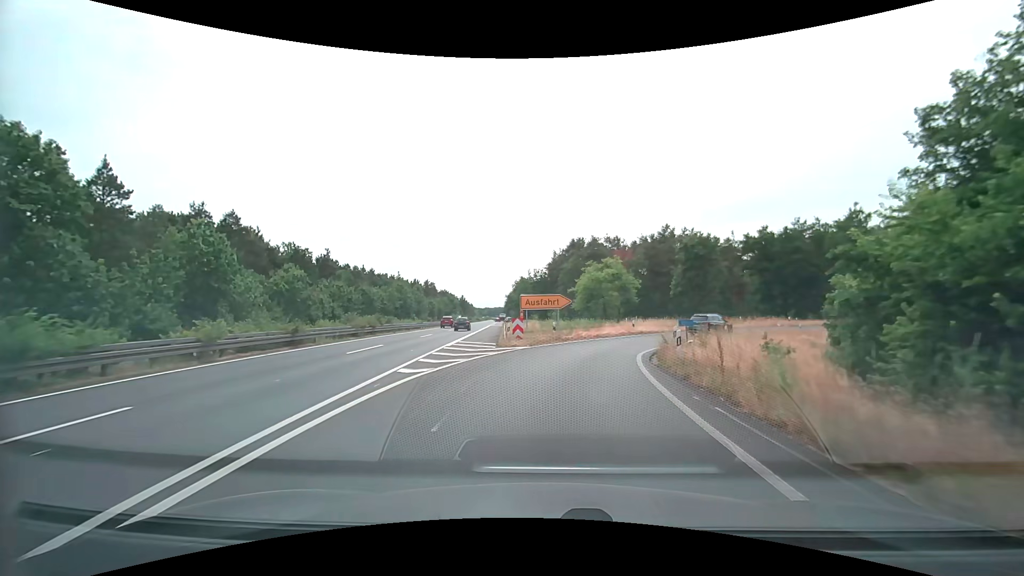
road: trunk_link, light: Day
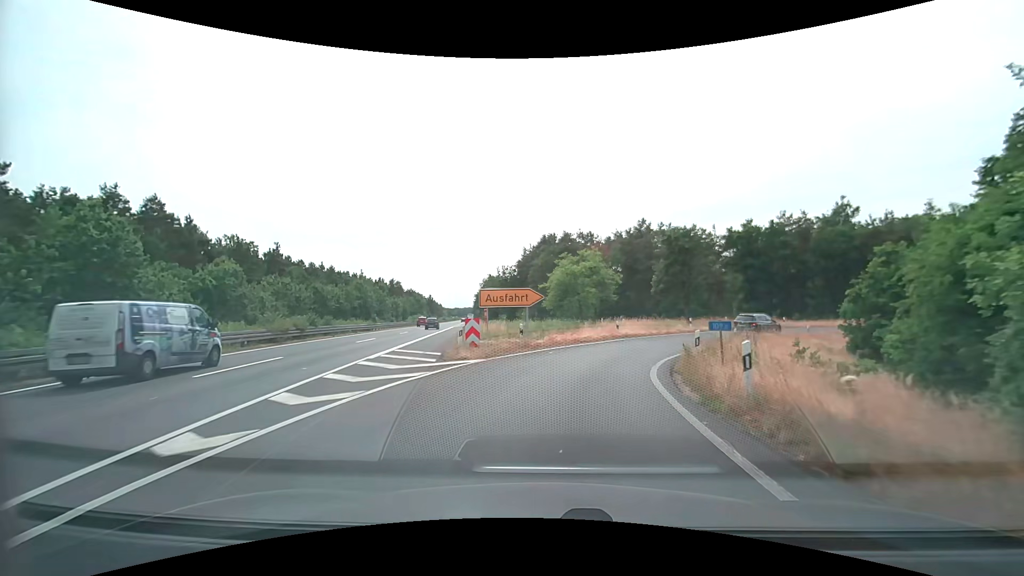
(+0.2, +7.1) m; +3°
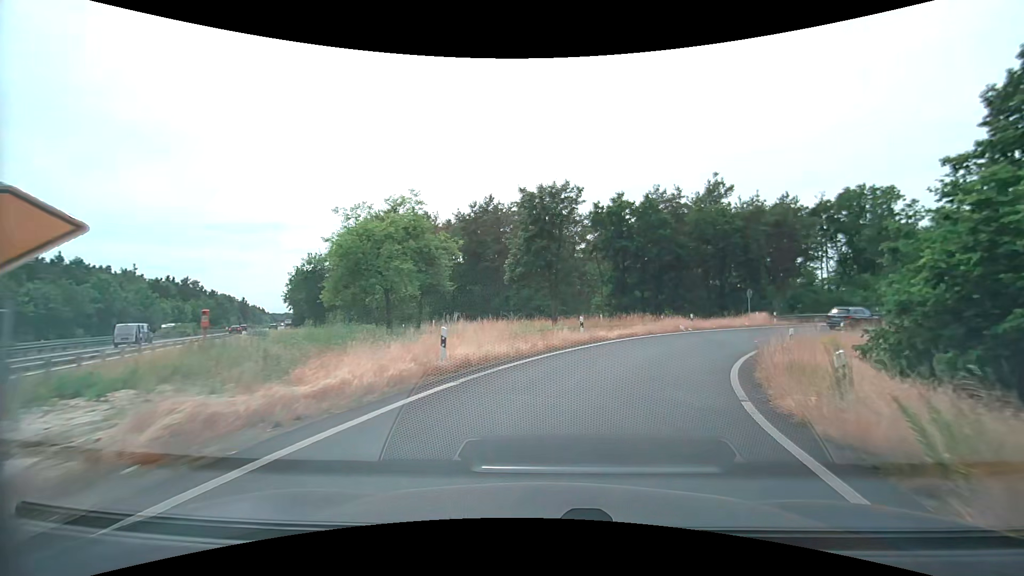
(+2.9, +20.5) m; +18°
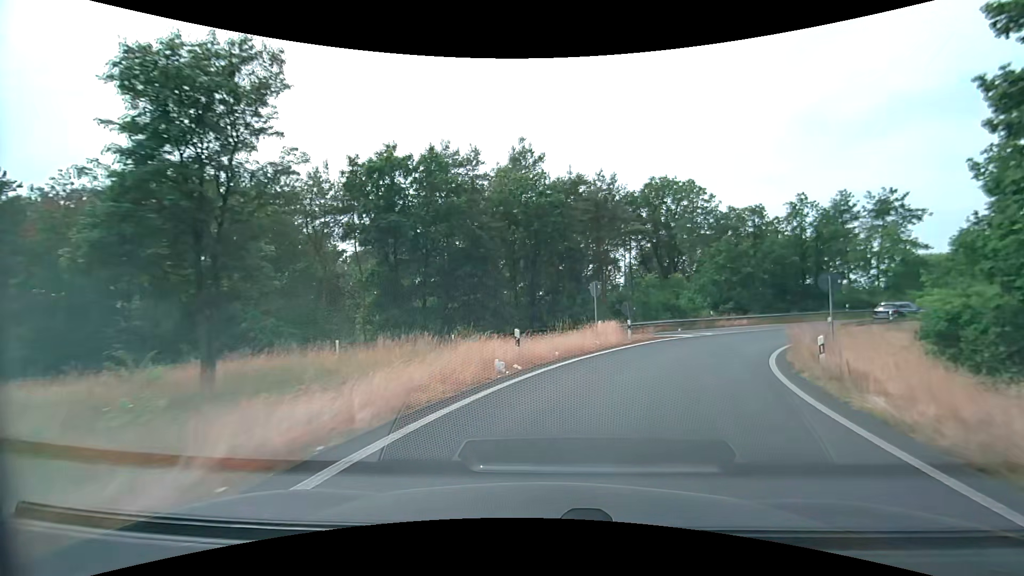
(+4.2, +20.2) m; +23°
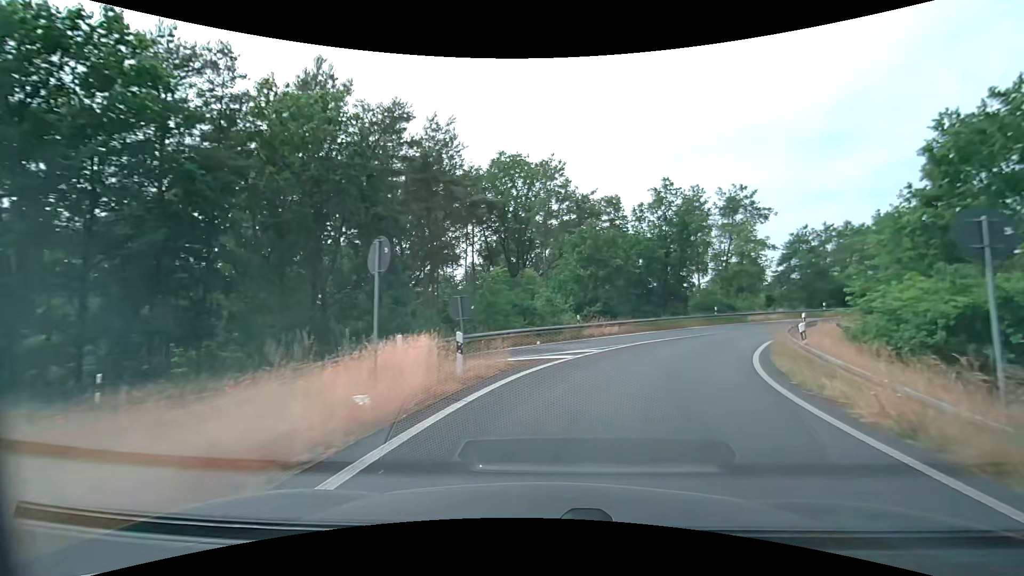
(+2.1, +13.7) m; +18°
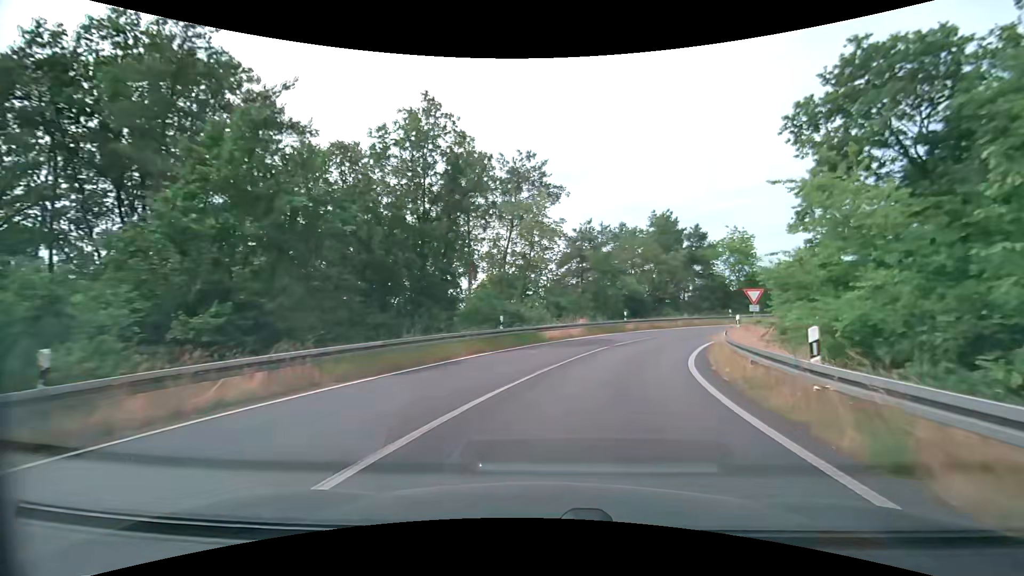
(+4.7, +20.0) m; +26°
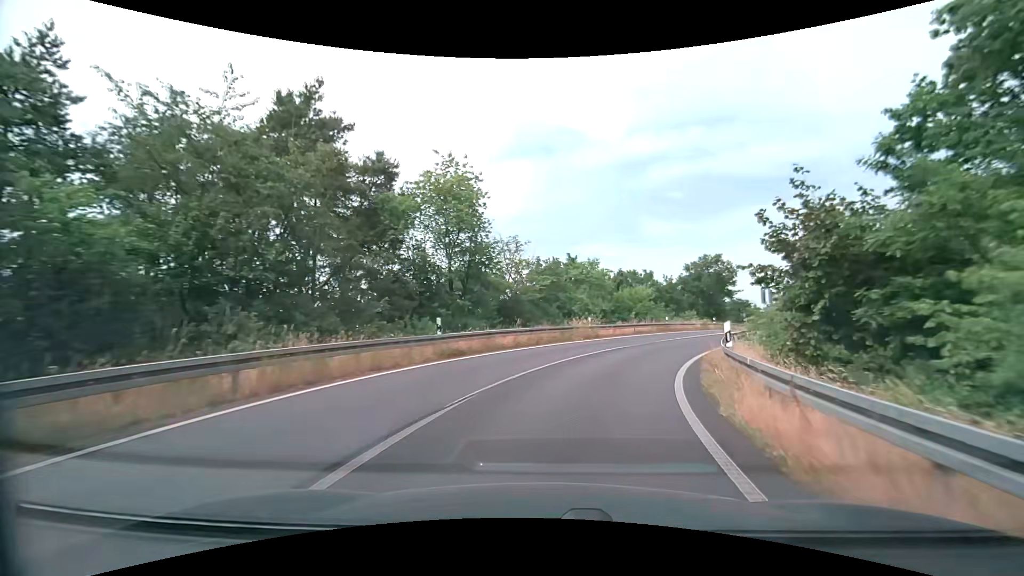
(+9.7, +31.6) m; +35°
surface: asphalt
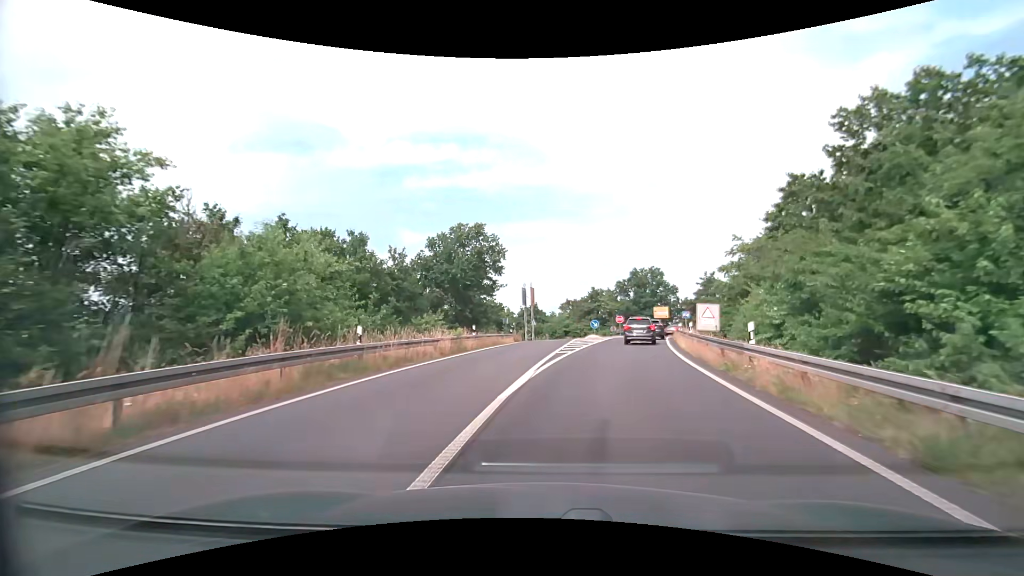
(+8.1, +30.1) m; +28°
(0, +10) (+2, +20) (+3, +30) (+5, +40) (+8, +49) (+11, +59) (+13, +68) (+11, +78) (+3, +84) (-6, +87) m
